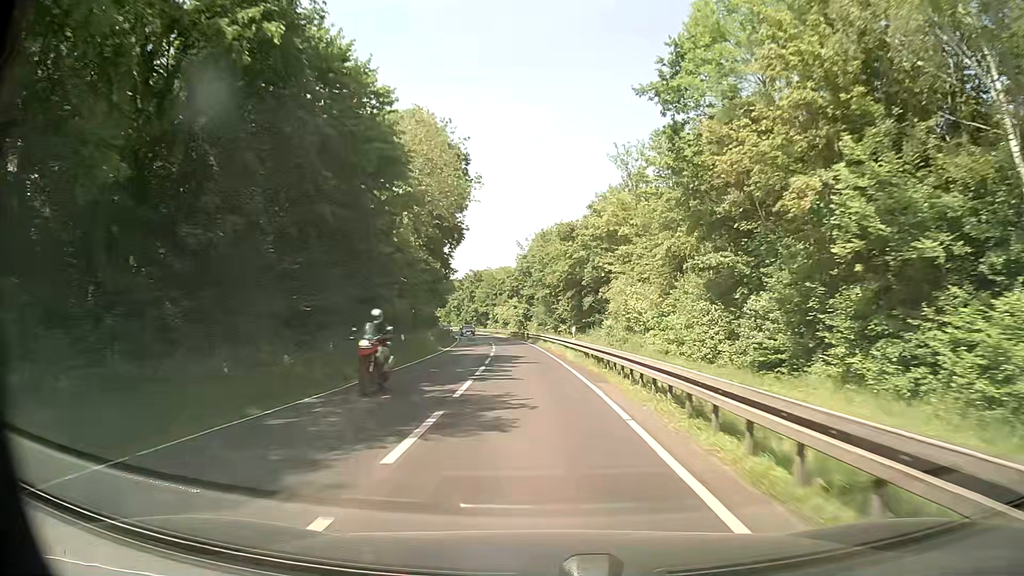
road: secondary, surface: asphalt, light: Day
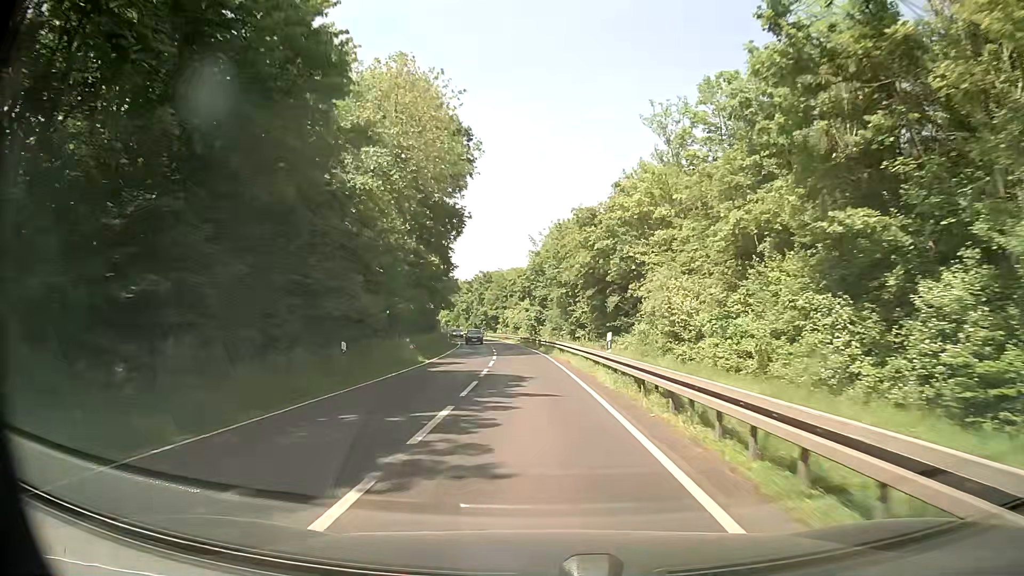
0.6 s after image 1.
(-0.1, +10.7) m; -1°
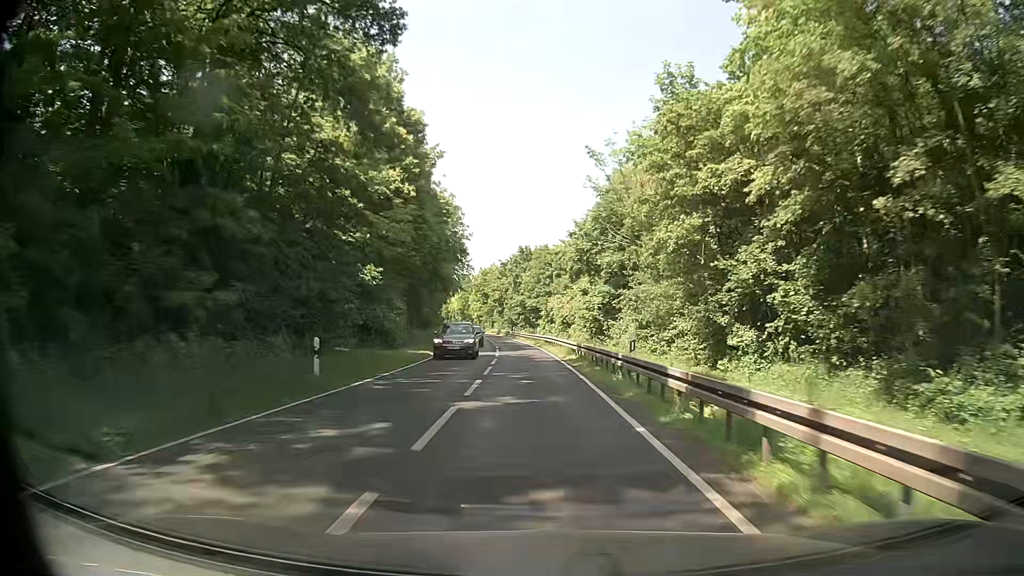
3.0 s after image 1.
(-1.4, +42.8) m; -4°
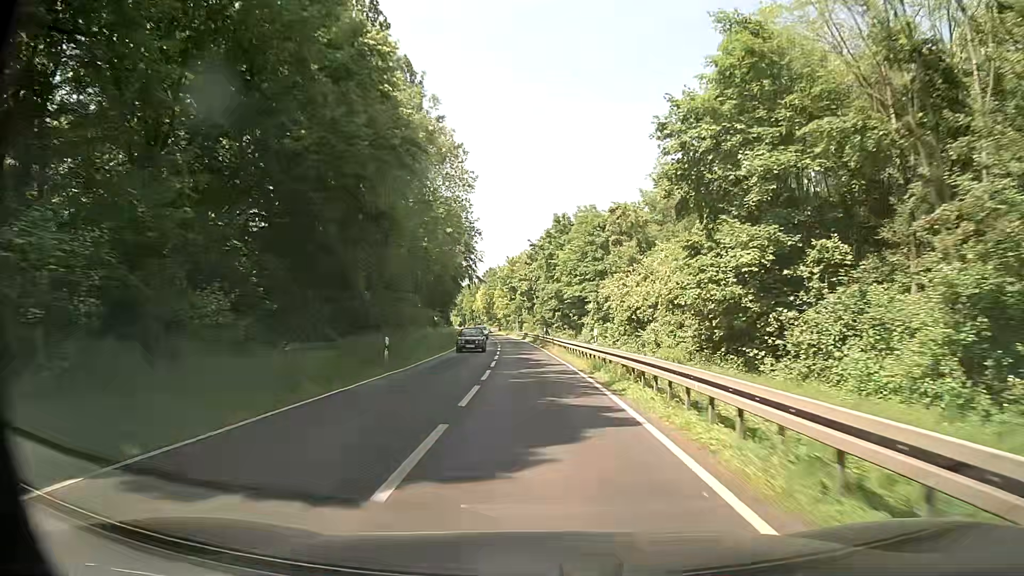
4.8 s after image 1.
(-0.9, +32.2) m; -3°
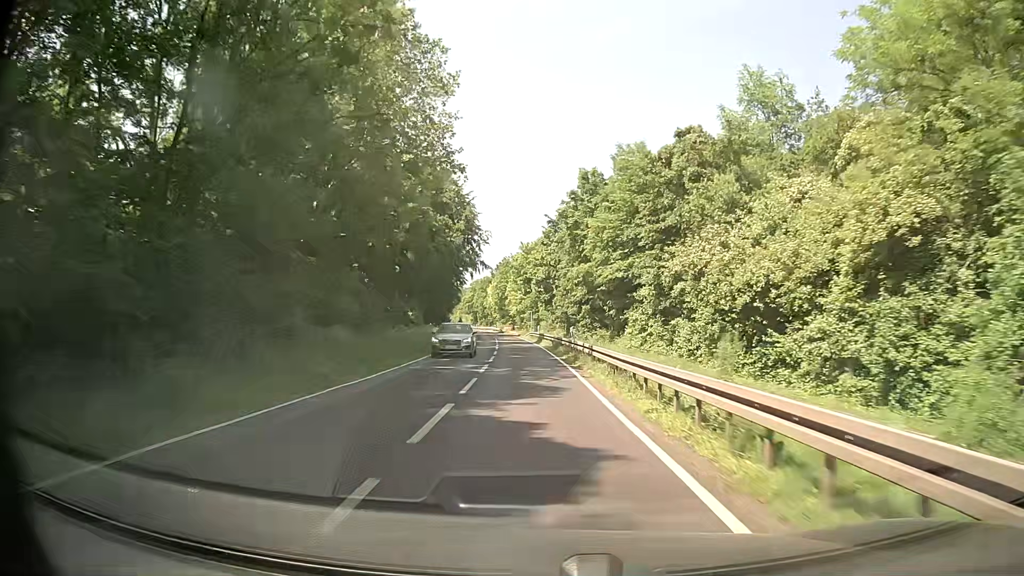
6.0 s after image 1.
(-0.3, +21.5) m; -2°
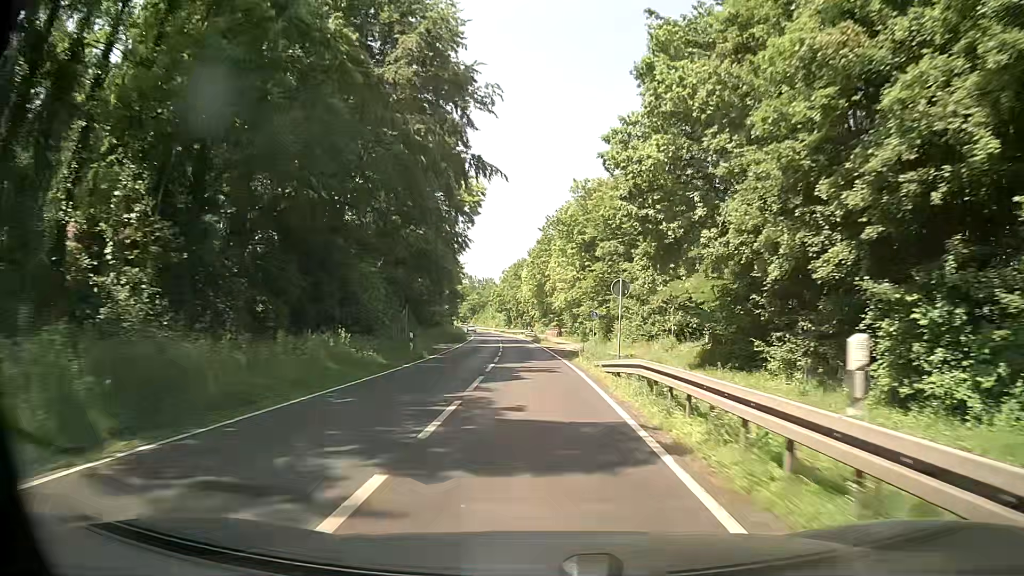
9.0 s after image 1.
(-2.0, +53.9) m; -4°
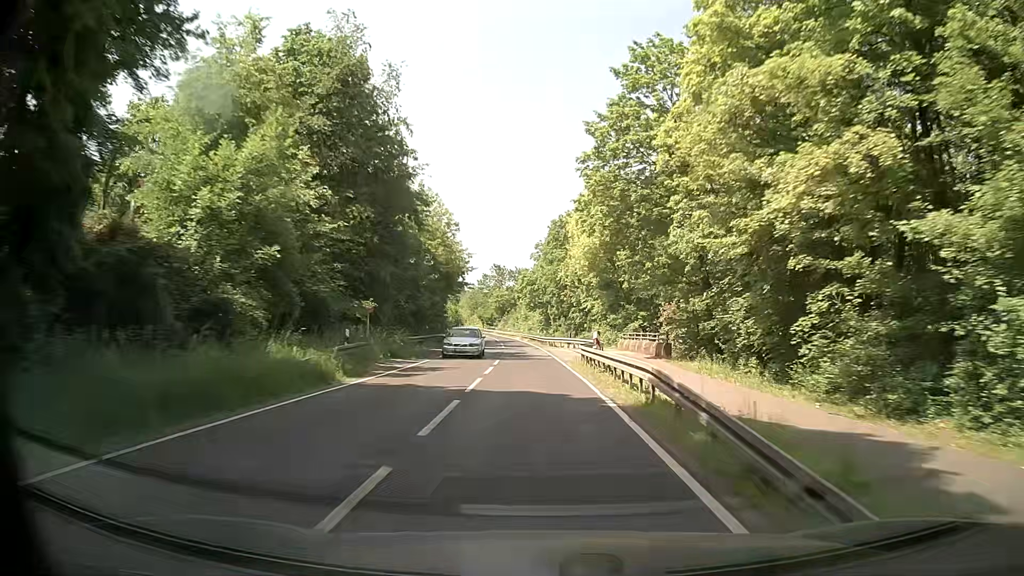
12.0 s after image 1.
(-1.9, +54.1) m; -4°
